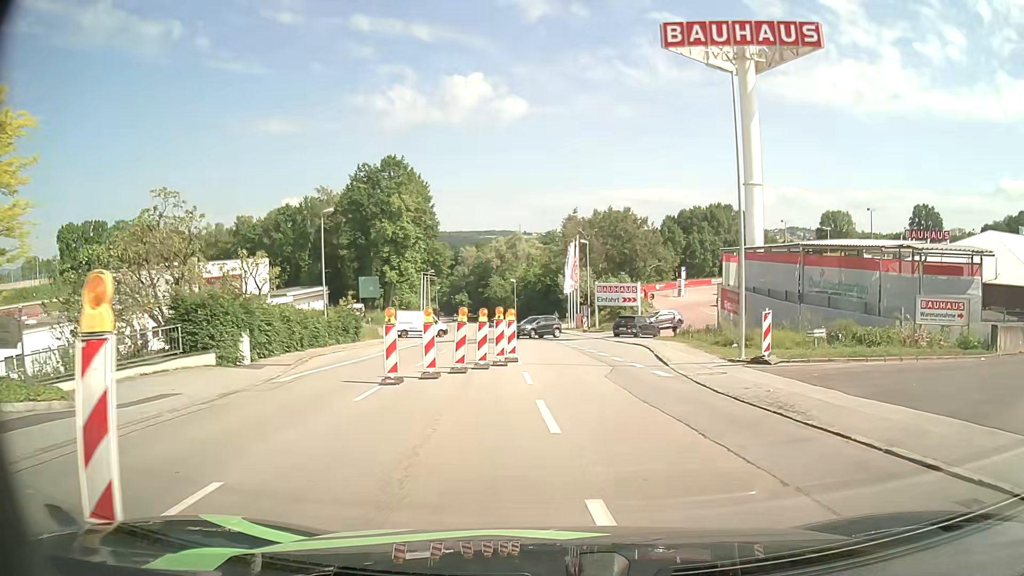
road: tertiary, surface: asphalt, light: Day
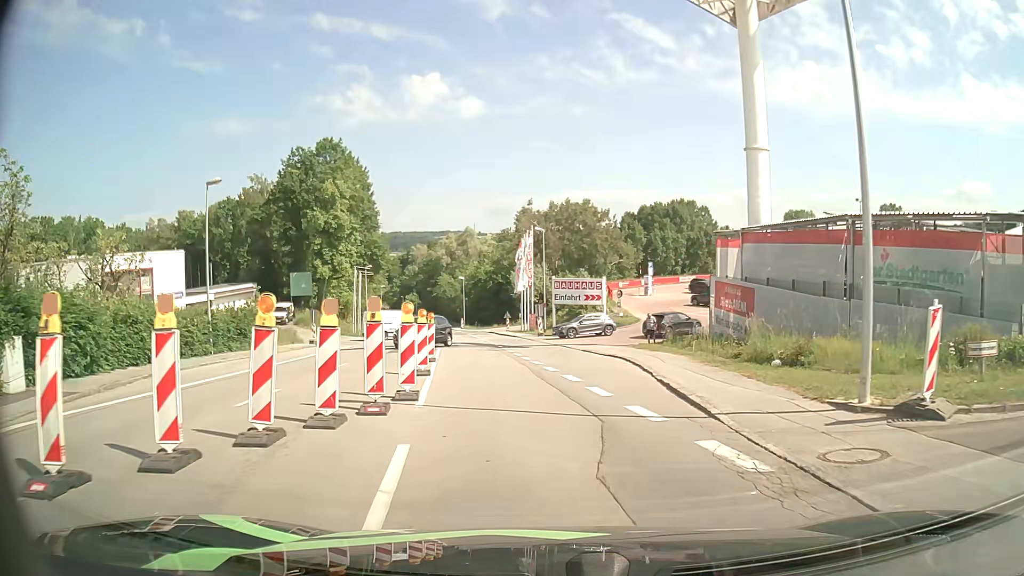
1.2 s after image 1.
(+0.2, +9.7) m; +4°
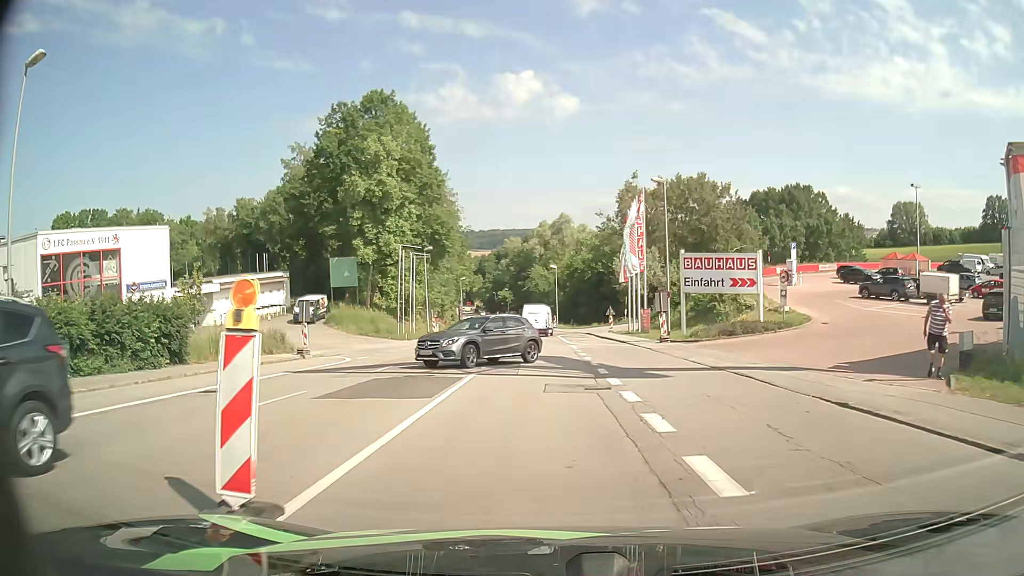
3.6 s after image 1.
(-1.2, +18.8) m; -9°
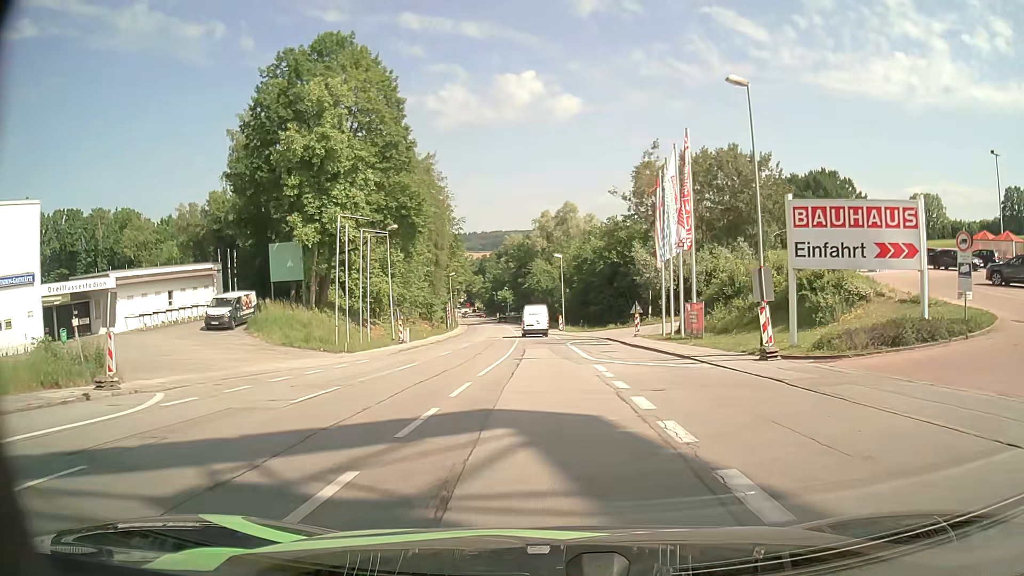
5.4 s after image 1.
(-0.1, +15.9) m; 0°
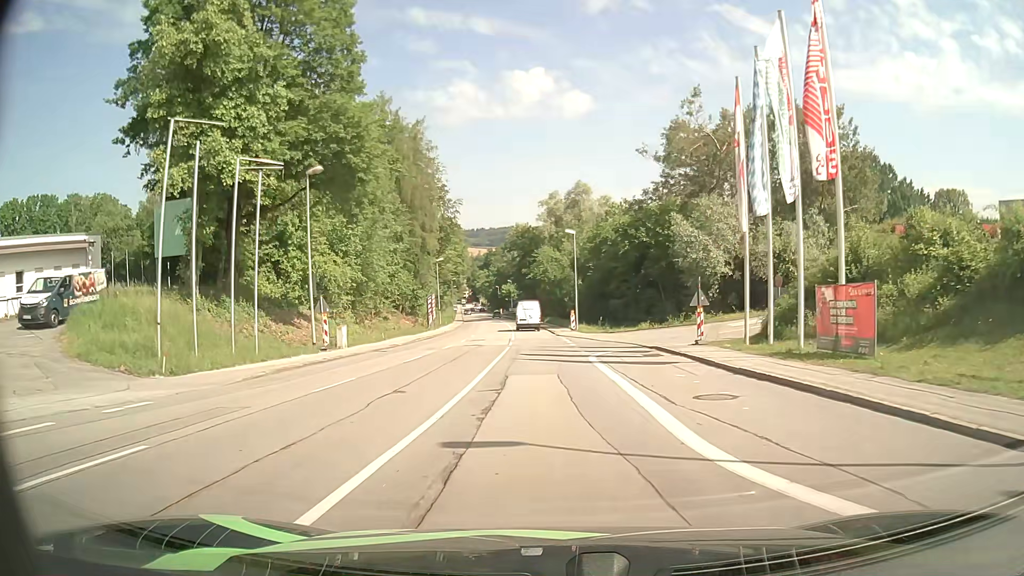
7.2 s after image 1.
(-0.3, +17.6) m; -1°
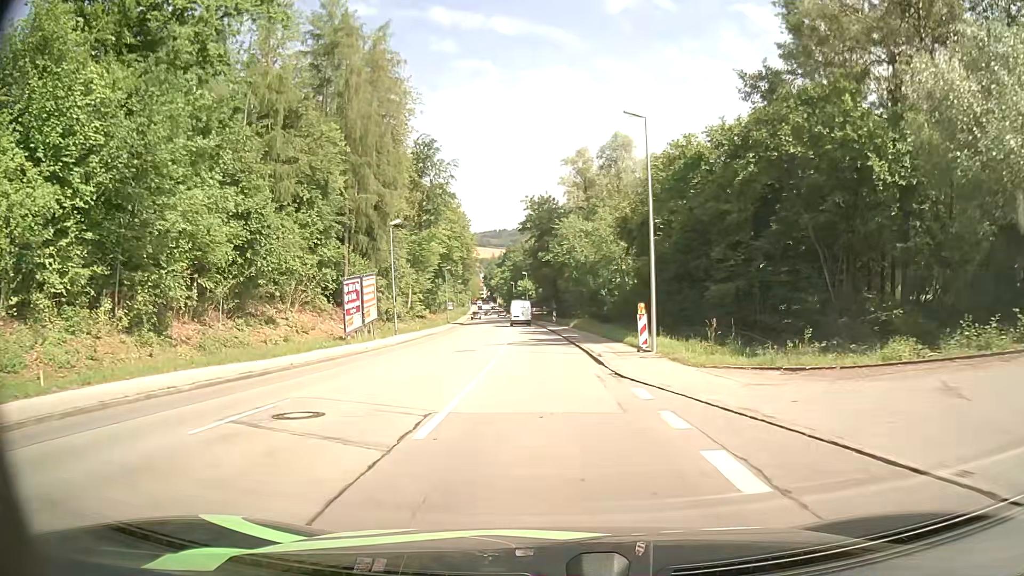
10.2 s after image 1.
(-0.6, +32.5) m; -2°
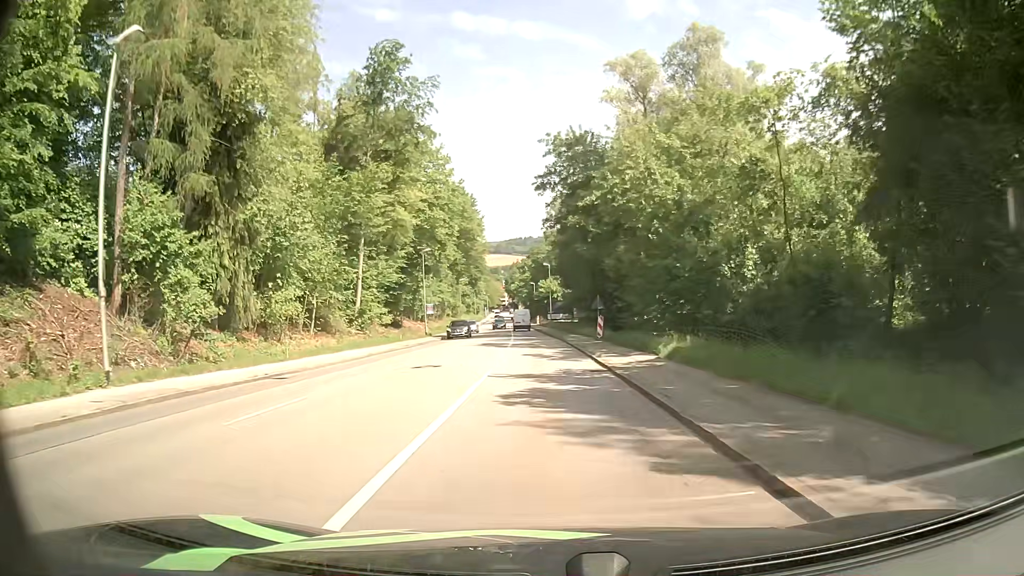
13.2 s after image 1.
(-0.6, +35.2) m; -2°
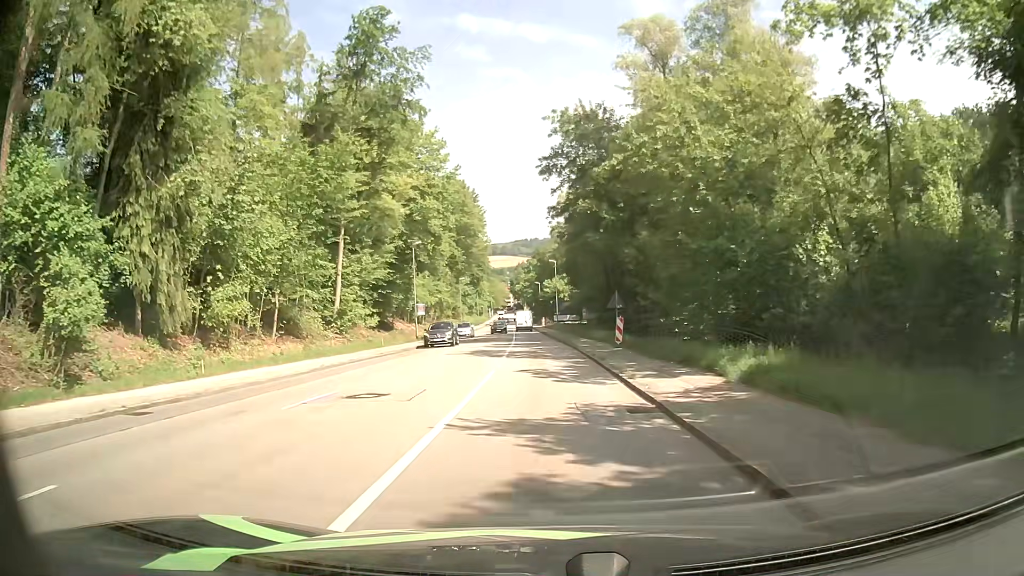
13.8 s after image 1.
(0.0, +7.2) m; 0°
(0, +10) (0, +20) (0, +30) (-1, +40) (-1, +50) (-1, +60) (-2, +70) (-2, +80) (-3, +90) (-4, +100) m
